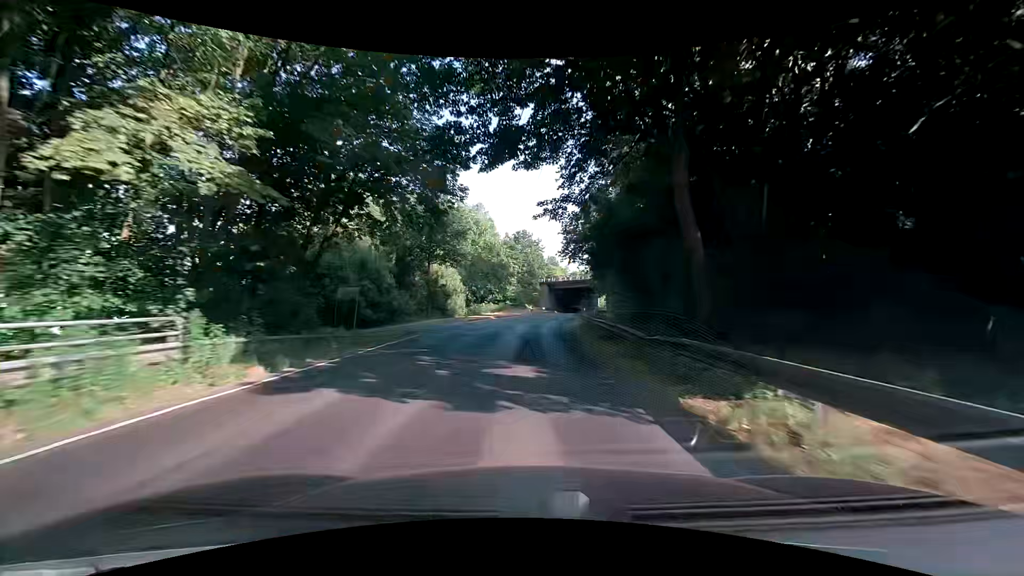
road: tertiary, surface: asphalt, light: Day
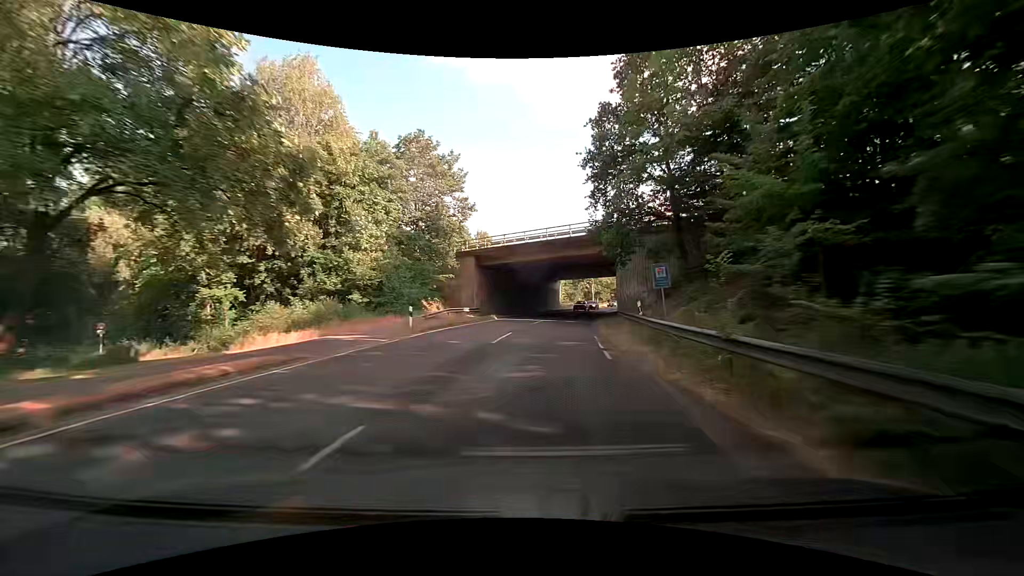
(+2.0, +52.6) m; +7°
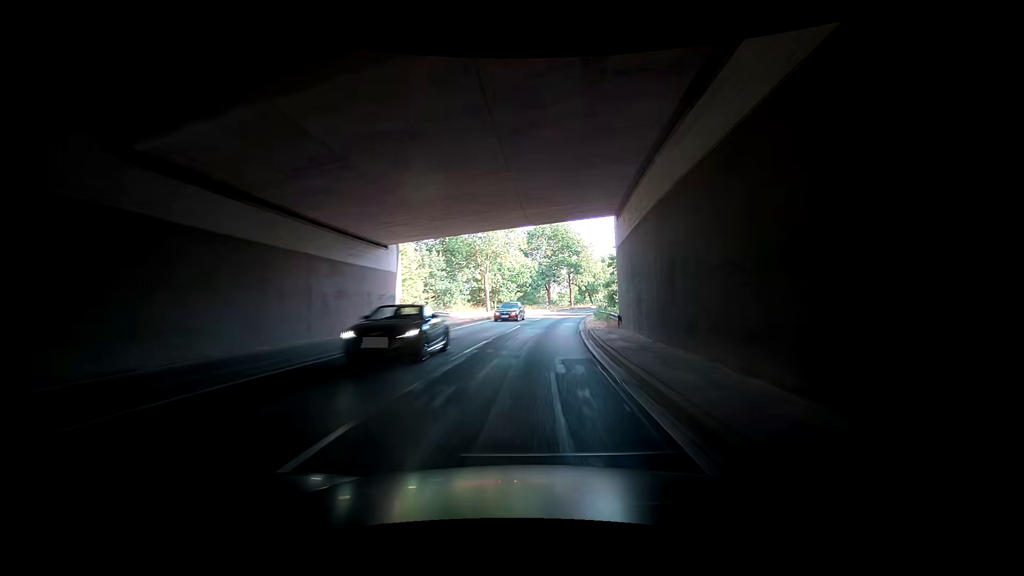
(+5.4, +52.9) m; +6°
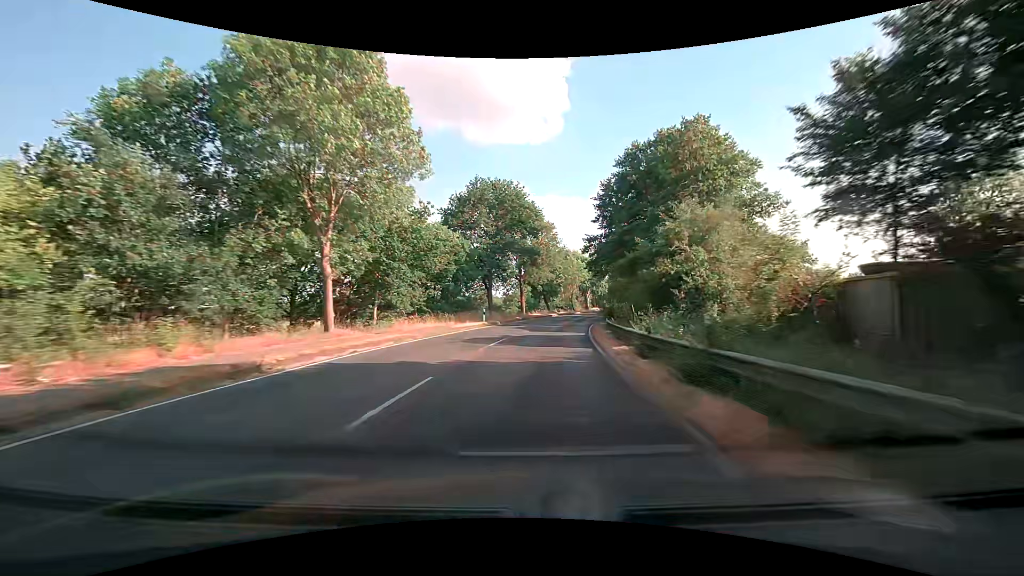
(+2.5, +31.9) m; +12°
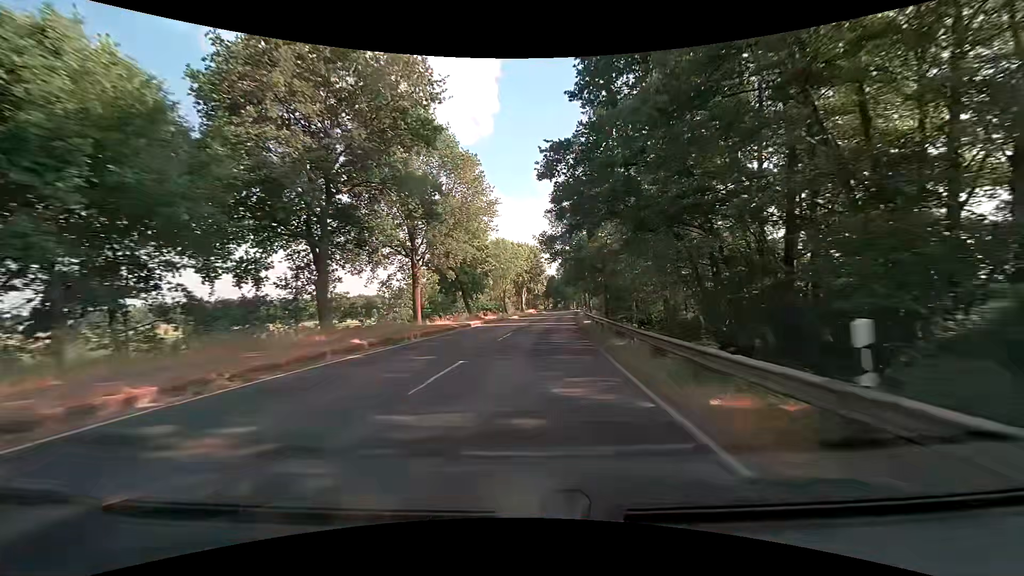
(+2.3, +32.1) m; +8°
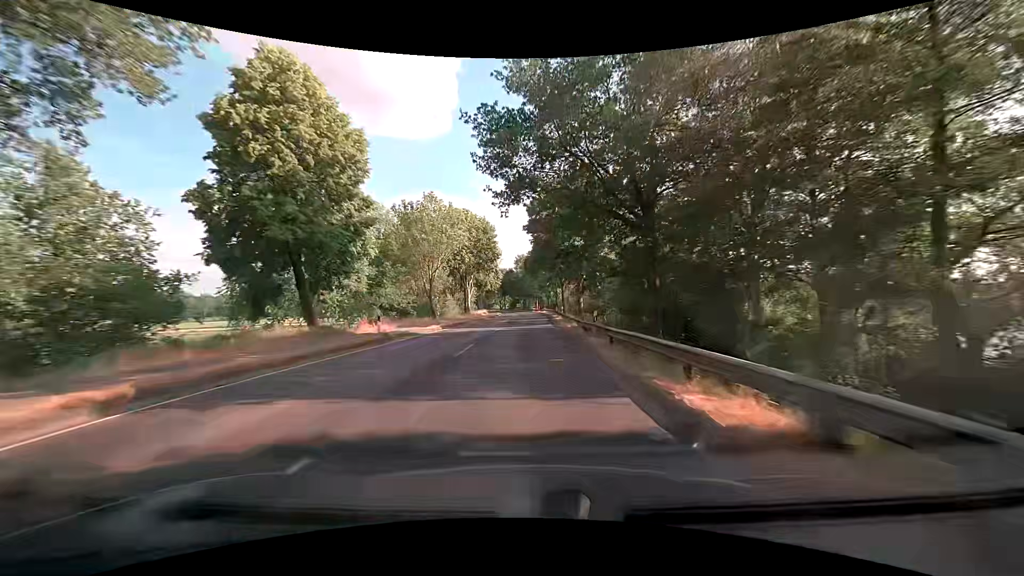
(+1.7, +32.1) m; +6°
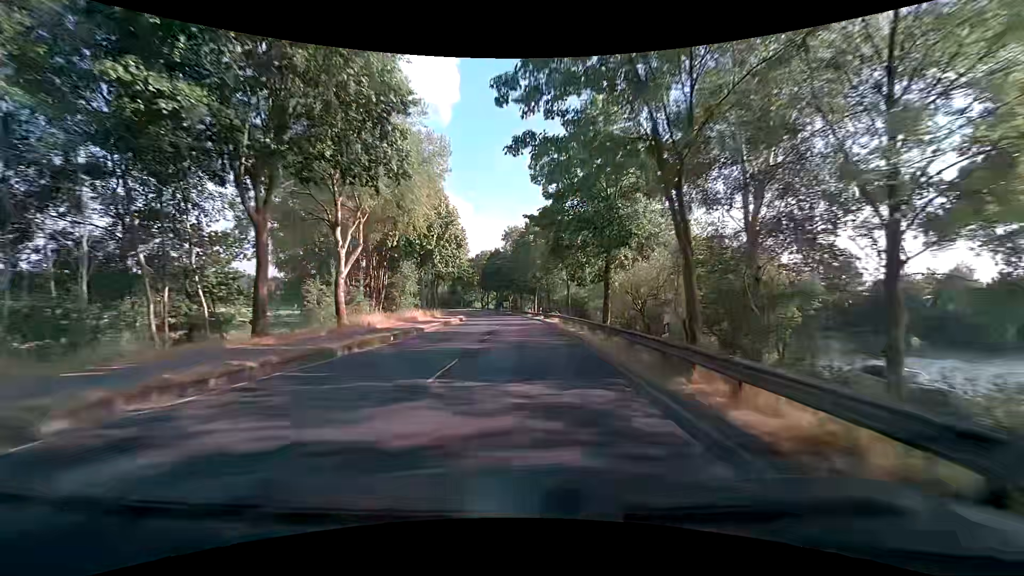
(0.0, +53.7) m; 0°
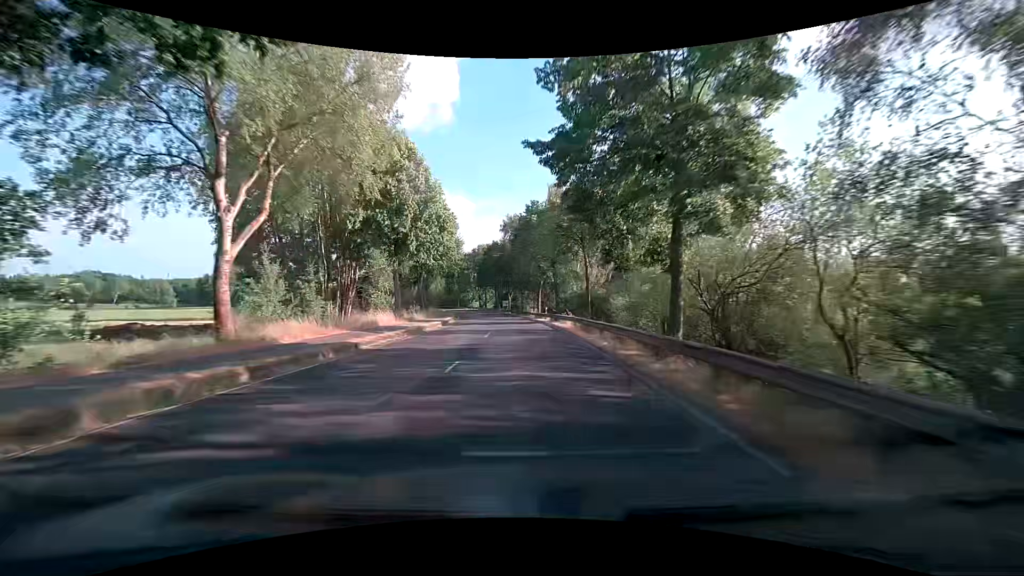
(0.0, +10.8) m; -1°
(0, +10) (0, +20) (0, +30) (0, +40) (-1, +50) (-2, +60) (-3, +70) (-4, +80) (-6, +90) (-8, +99) m
